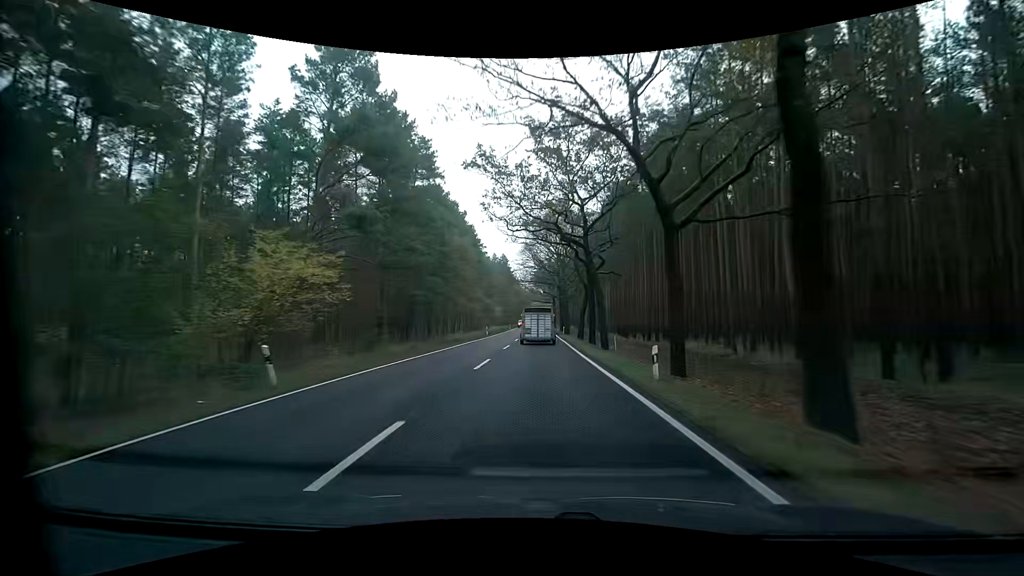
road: primary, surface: asphalt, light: Day
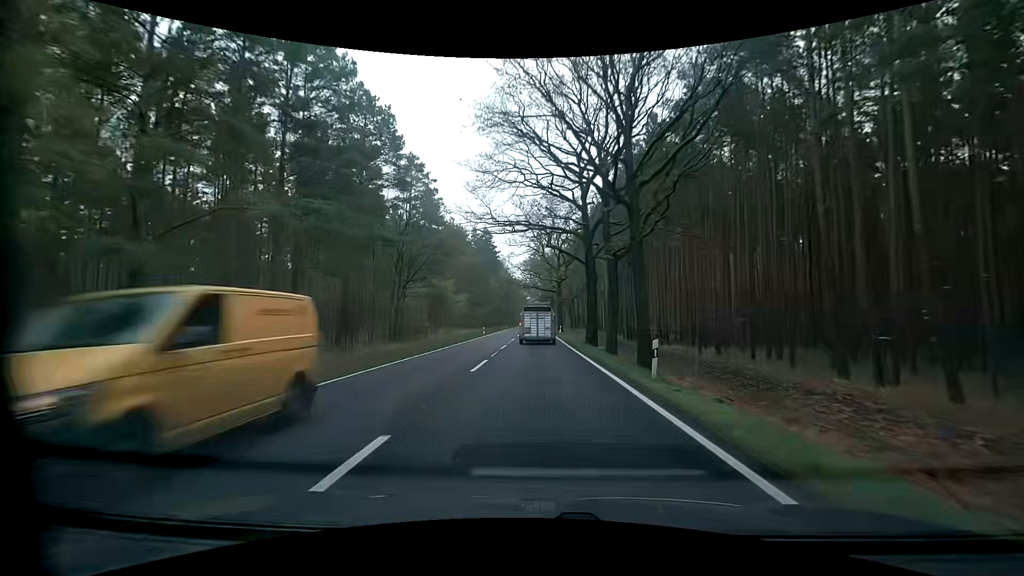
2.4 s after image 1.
(0.0, +49.0) m; 0°
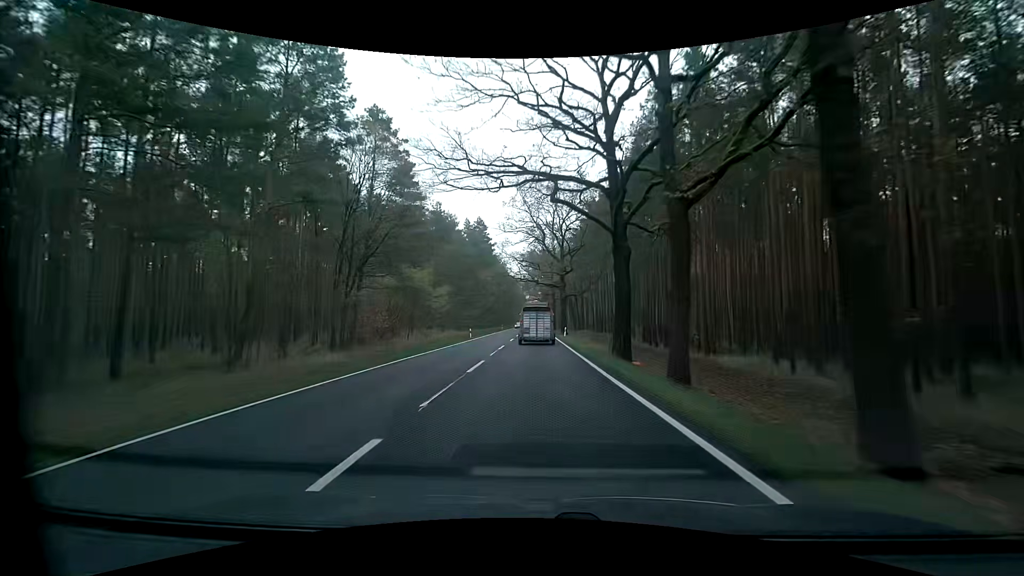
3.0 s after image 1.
(+0.1, +12.3) m; 0°
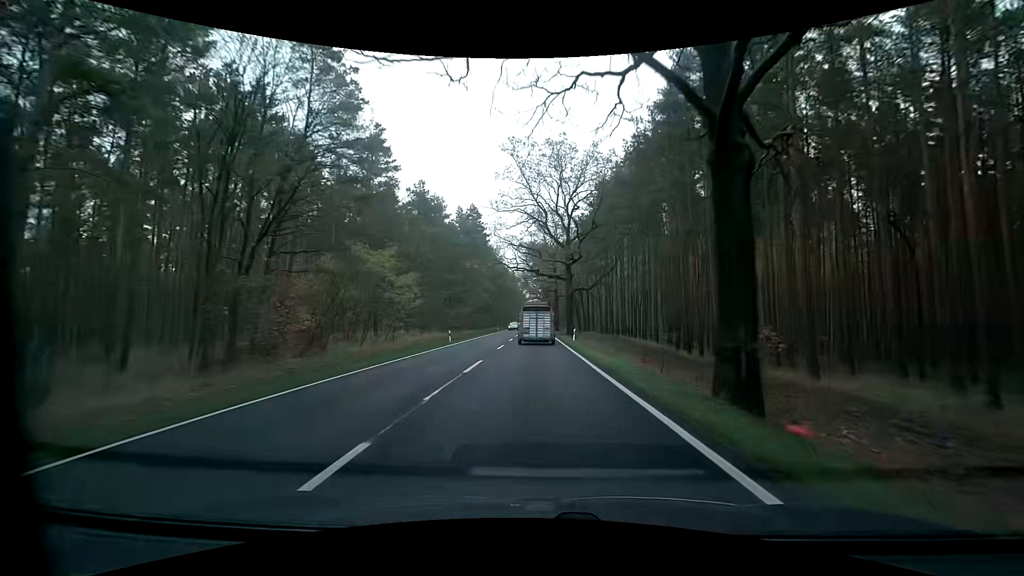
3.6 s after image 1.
(+0.1, +12.3) m; 0°
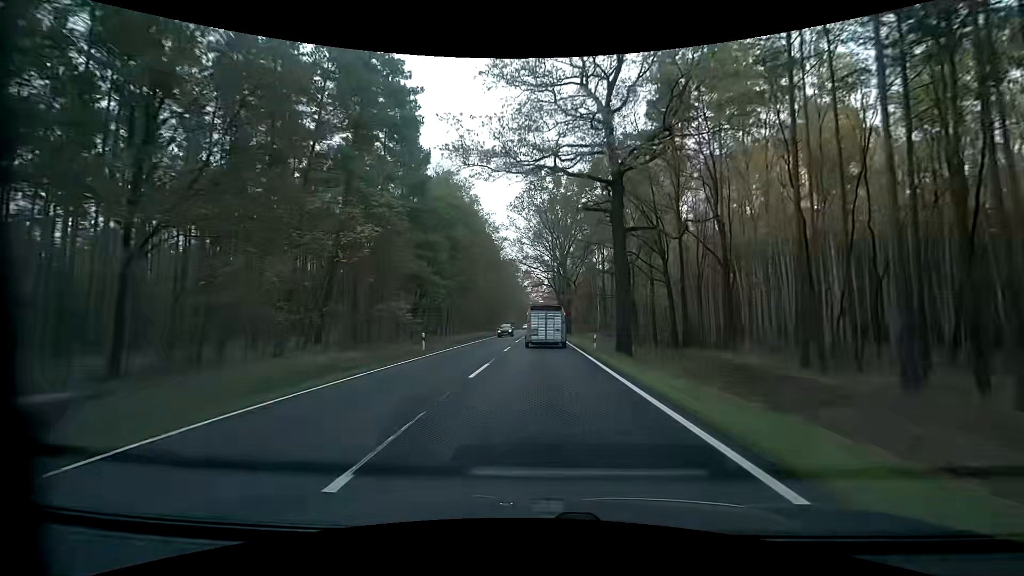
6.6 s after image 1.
(-0.1, +61.5) m; 0°
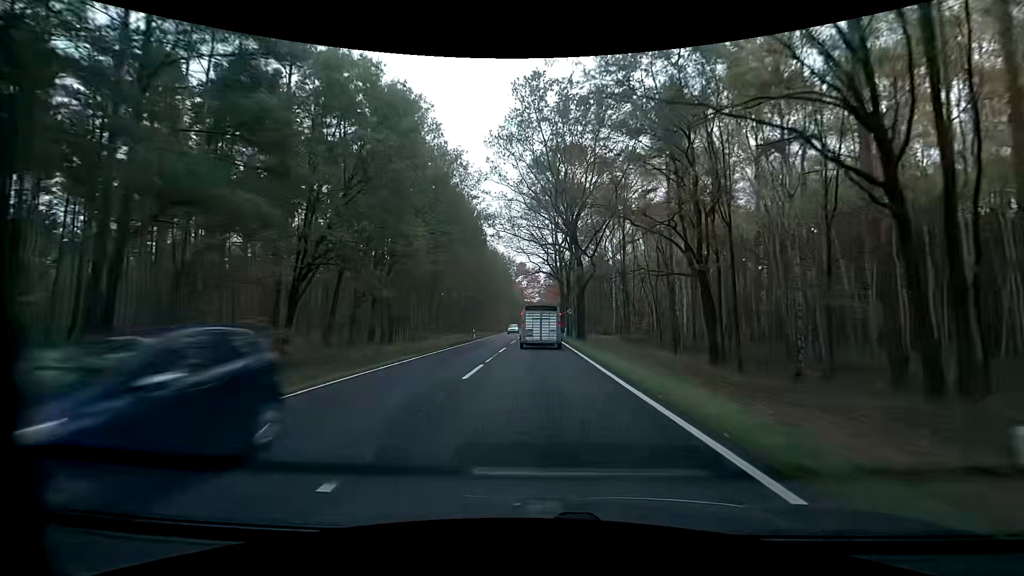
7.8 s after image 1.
(-0.1, +24.4) m; 0°
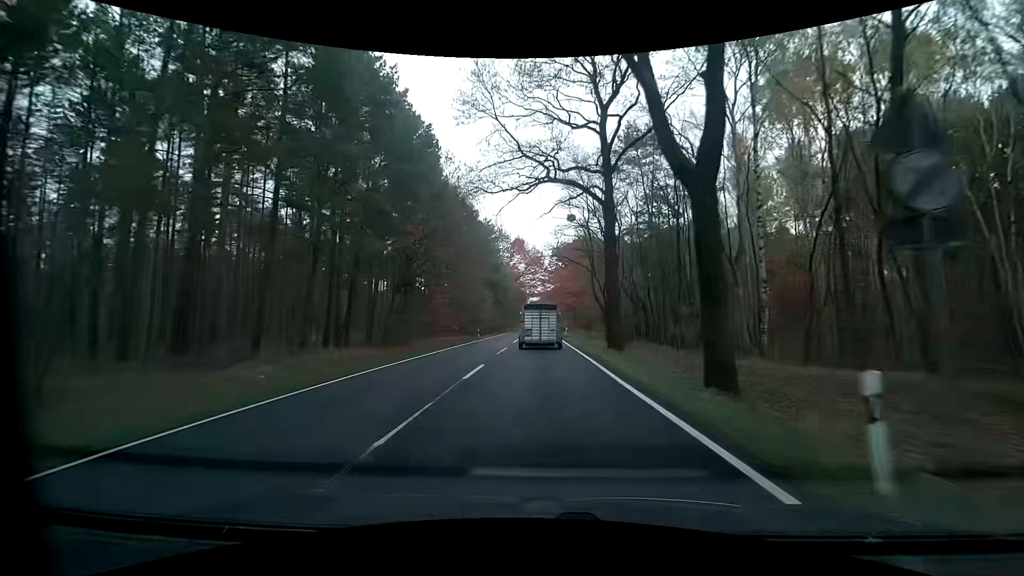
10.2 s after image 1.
(-0.3, +48.3) m; 0°
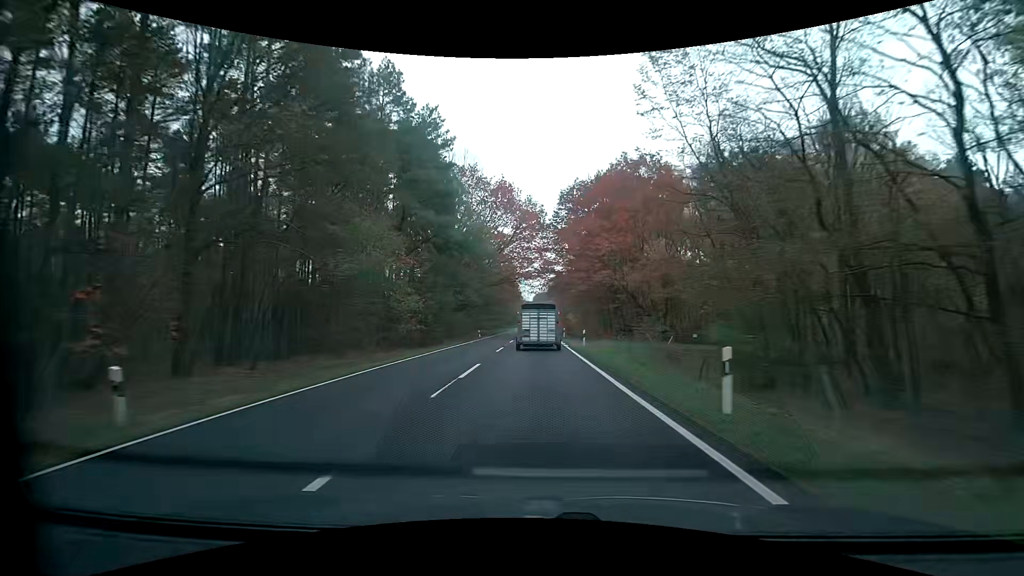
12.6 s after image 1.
(+0.2, +47.9) m; +1°
(0, +10) (0, +20) (0, +30) (0, +40) (-1, +50) (-1, +60) (-1, +70) (-1, +80) (-1, +90) (-1, +100) m
